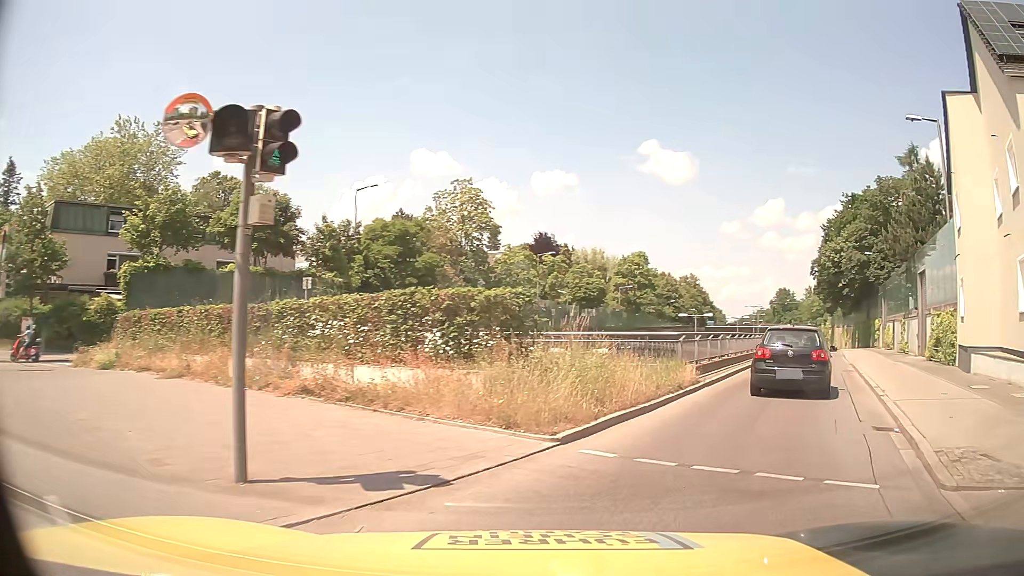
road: trunk_link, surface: asphalt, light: Day
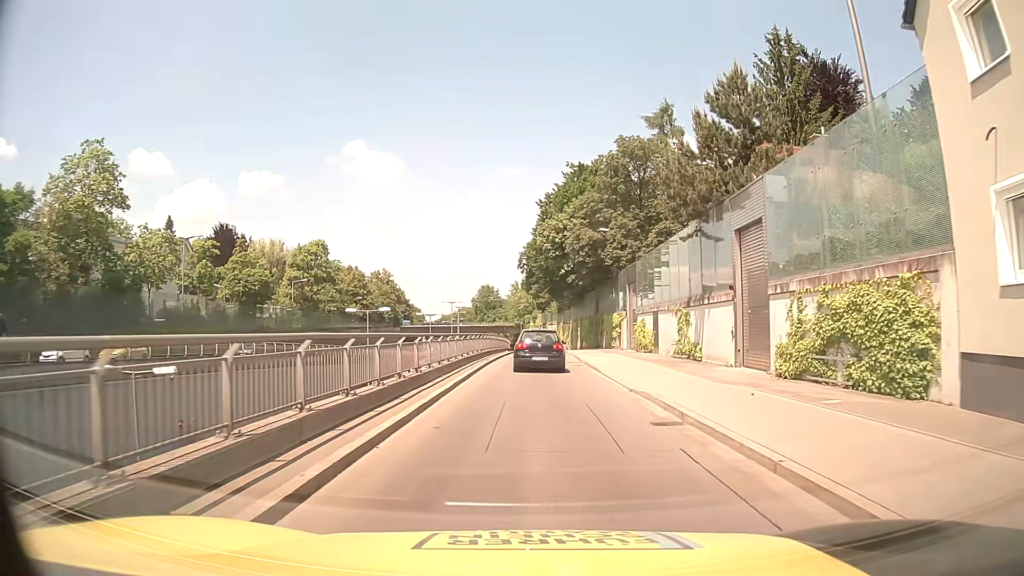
(+5.3, +15.2) m; +26°
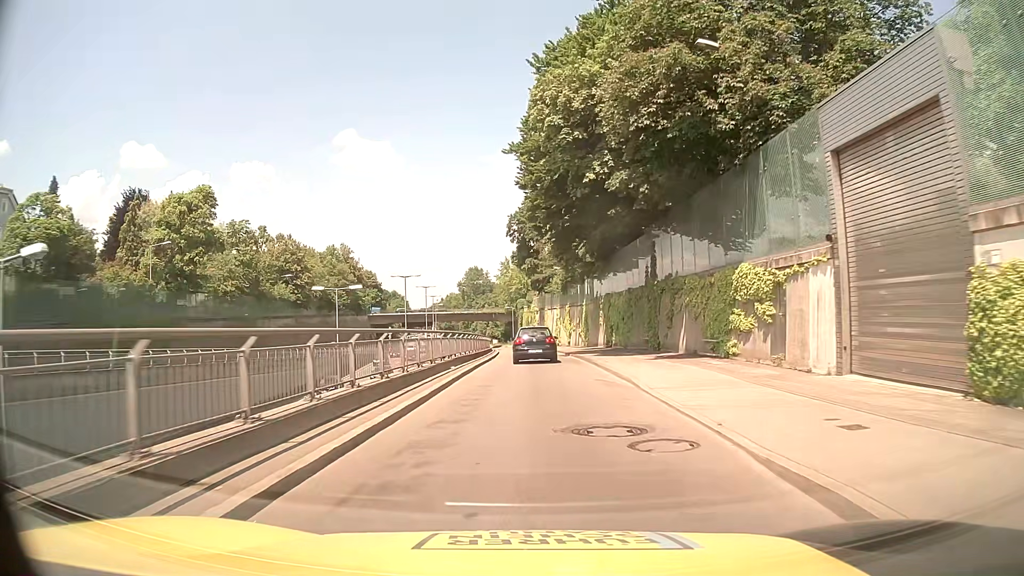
(+0.3, +34.6) m; +1°
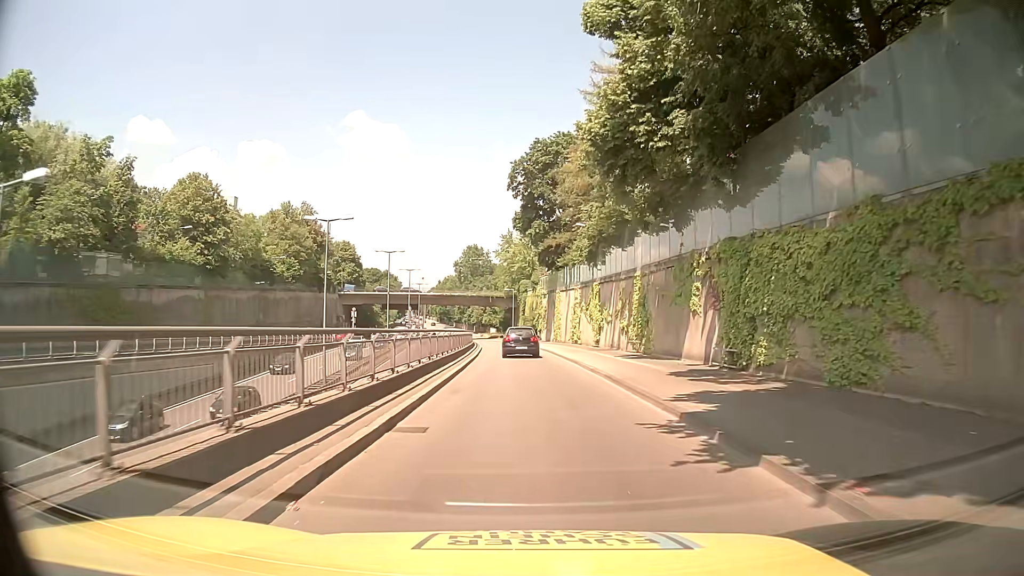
(-0.6, +29.1) m; -1°
(0, +10) (0, +20) (0, +30) (-1, +40) (-1, +50) (-2, +60) (-2, +70) (-3, +80) (-4, +90) (-5, +100) m
